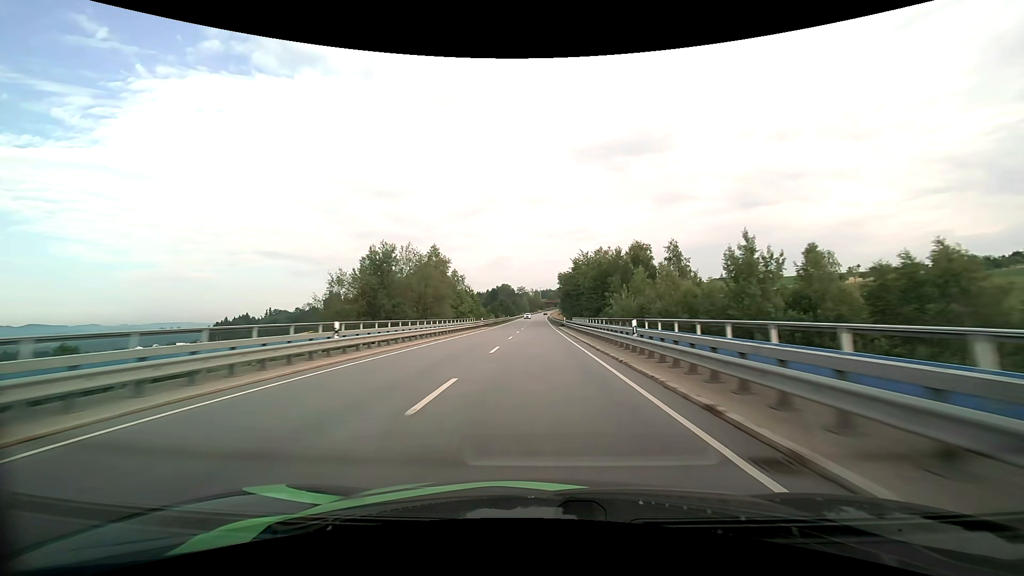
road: primary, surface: asphalt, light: Day
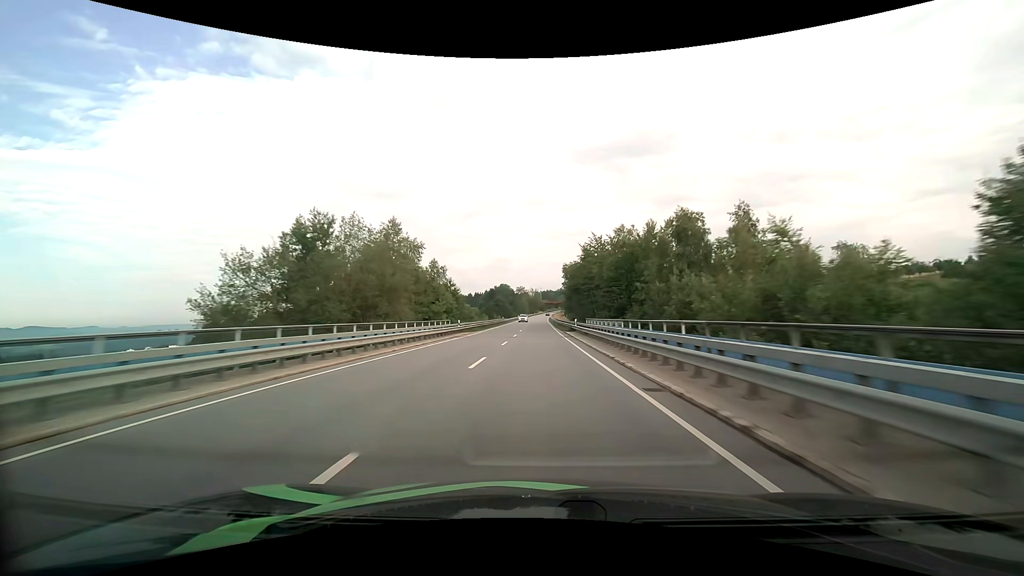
(0.0, +17.8) m; 0°
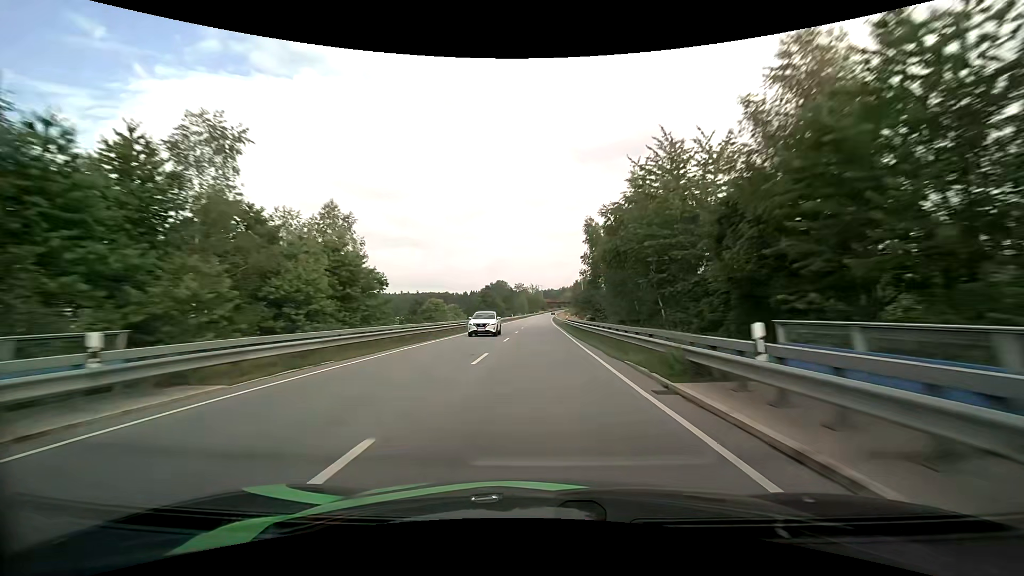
(0.0, +35.7) m; 0°
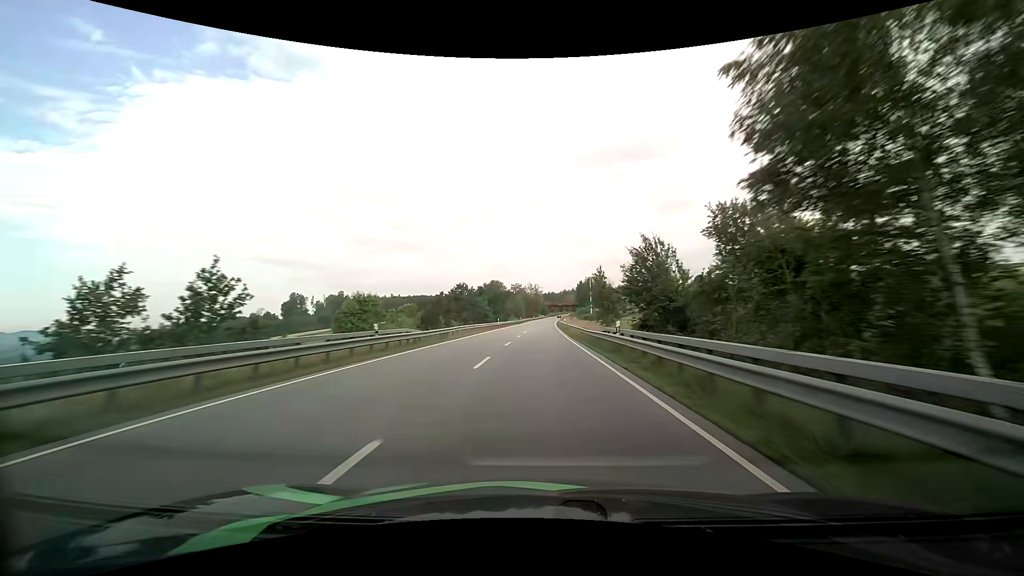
(-0.1, +35.8) m; 0°
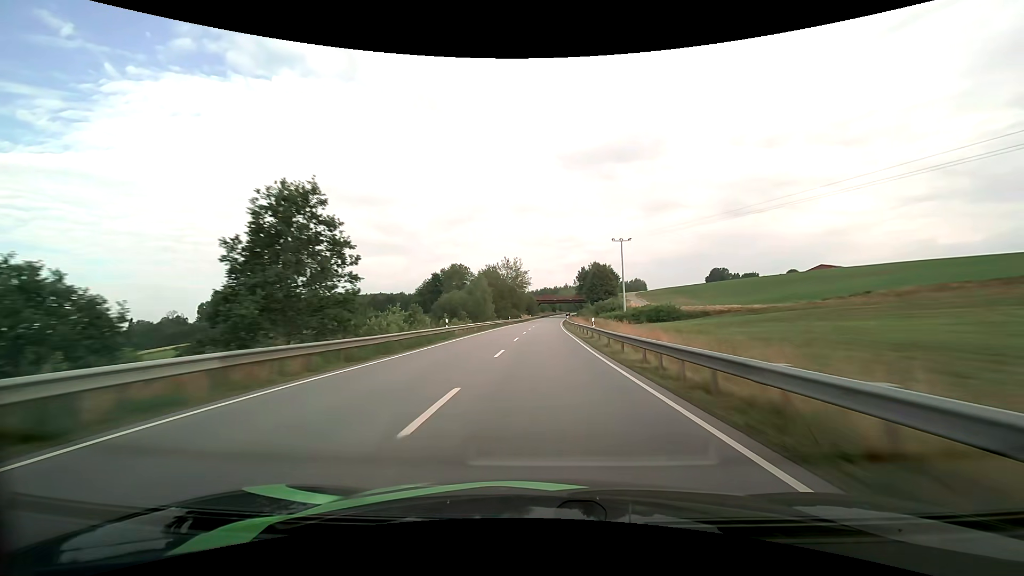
(+0.9, +90.3) m; +1°
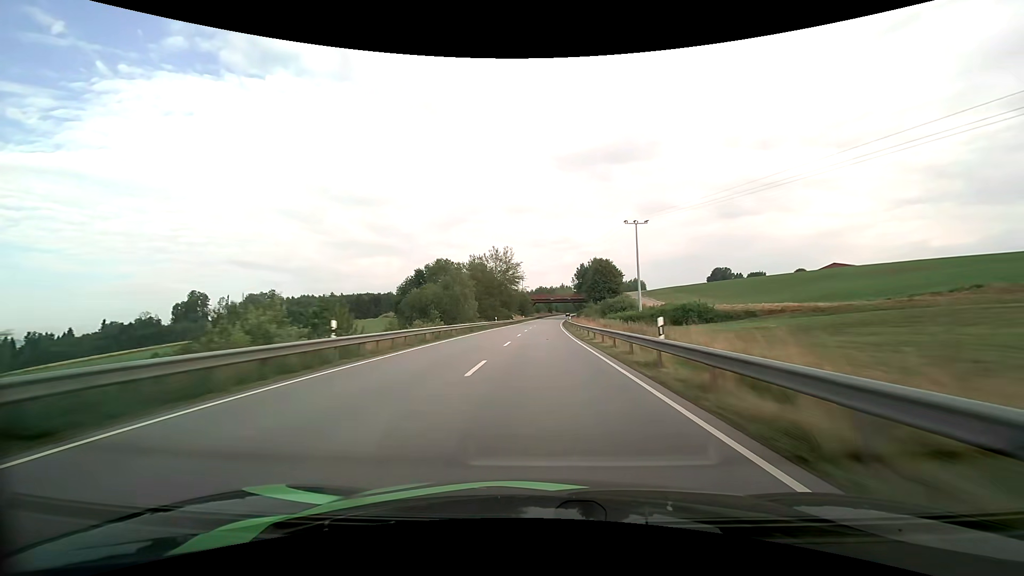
(+0.1, +18.2) m; 0°
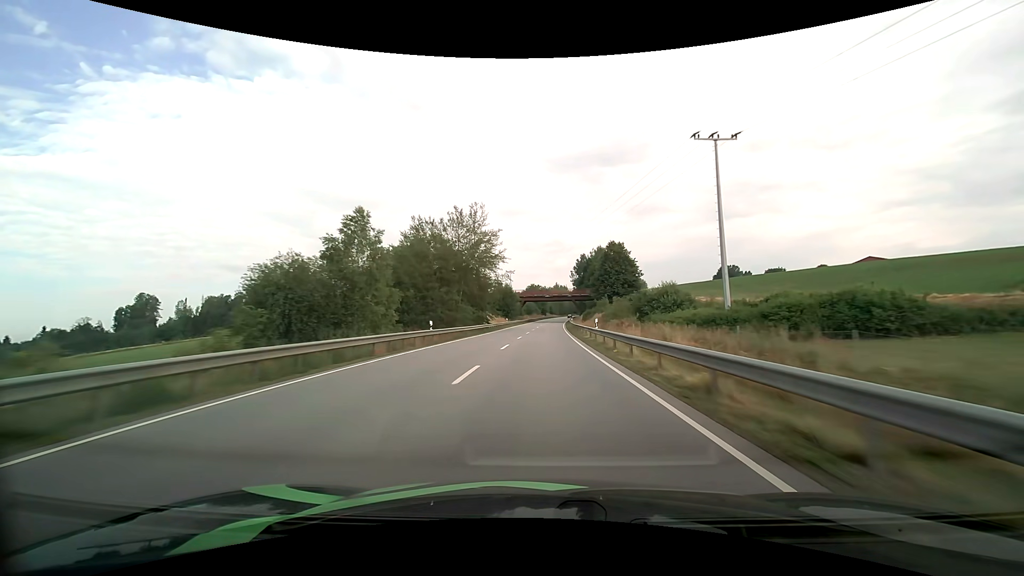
(+0.3, +36.4) m; +1°
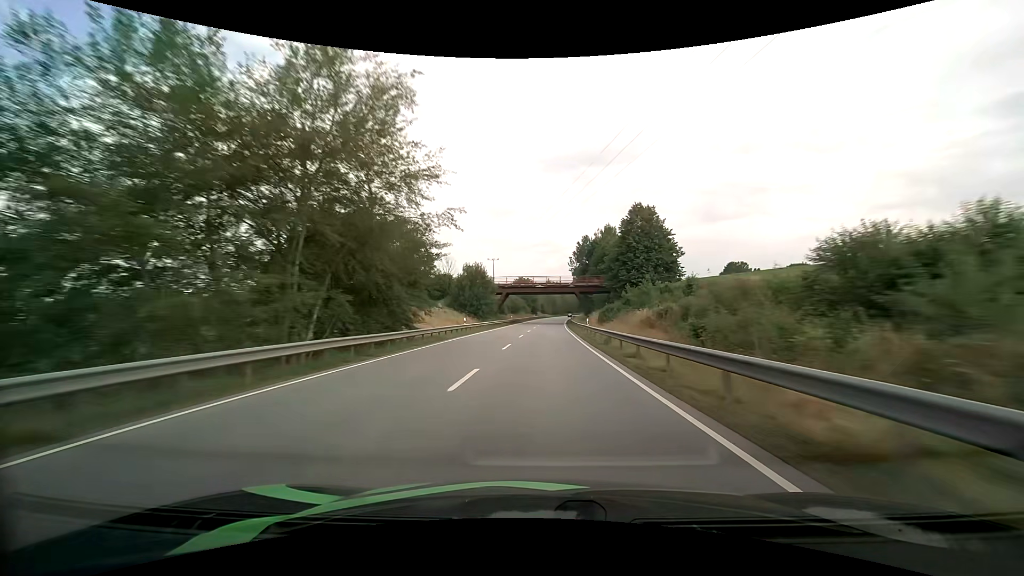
(+0.4, +36.5) m; +1°
(0, +10) (0, +20) (0, +30) (+1, +40) (+1, +50) (+1, +60) (+2, +70) (+2, +80) (+3, +90) (+3, +100) m
